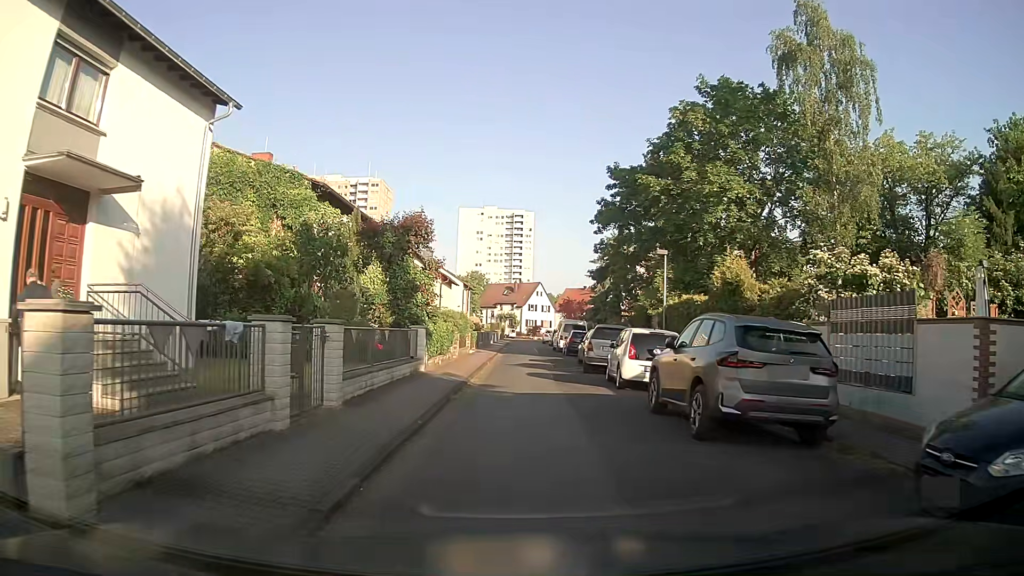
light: Day
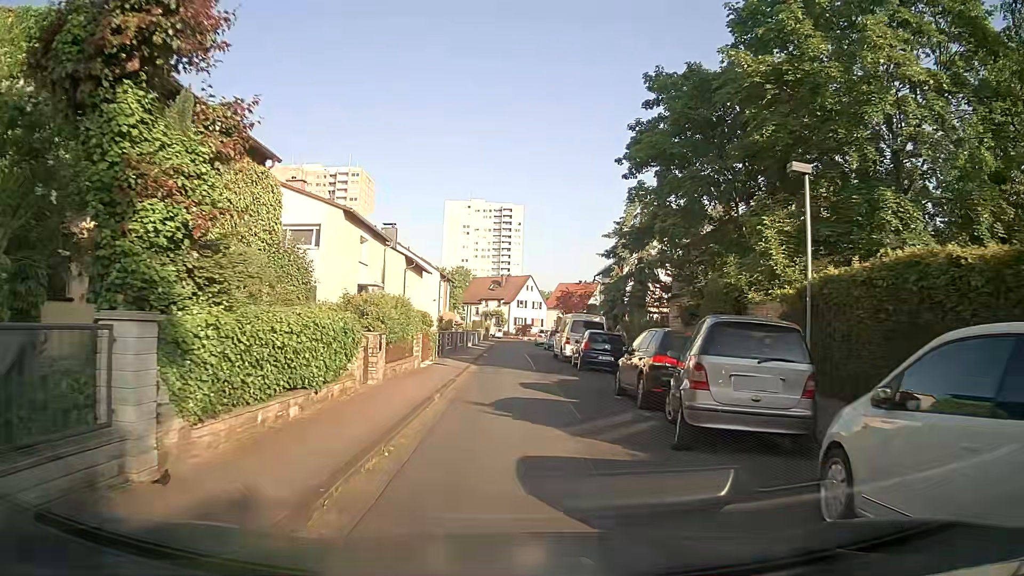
(+0.2, +14.2) m; +1°
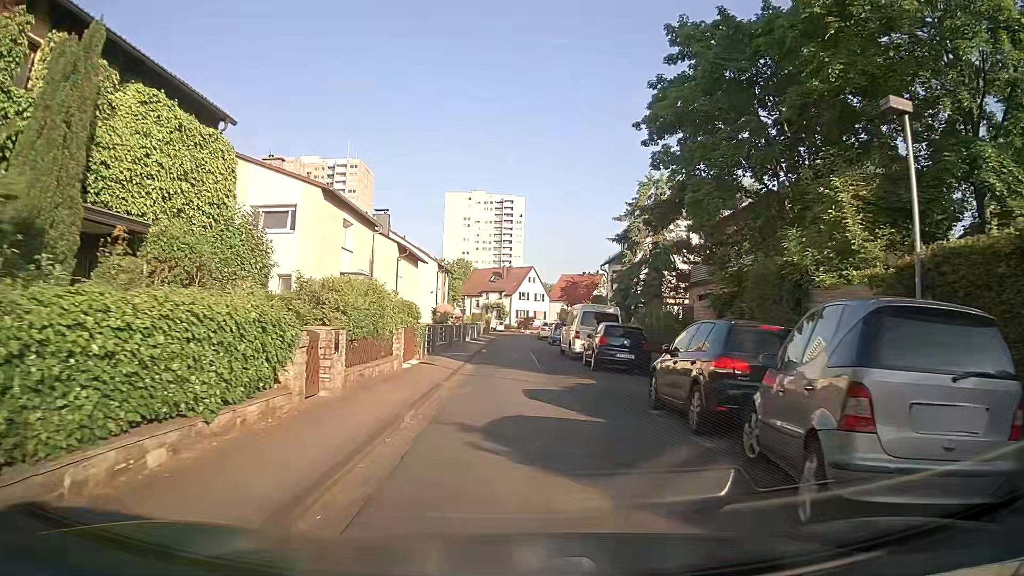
(0.0, +3.7) m; 0°
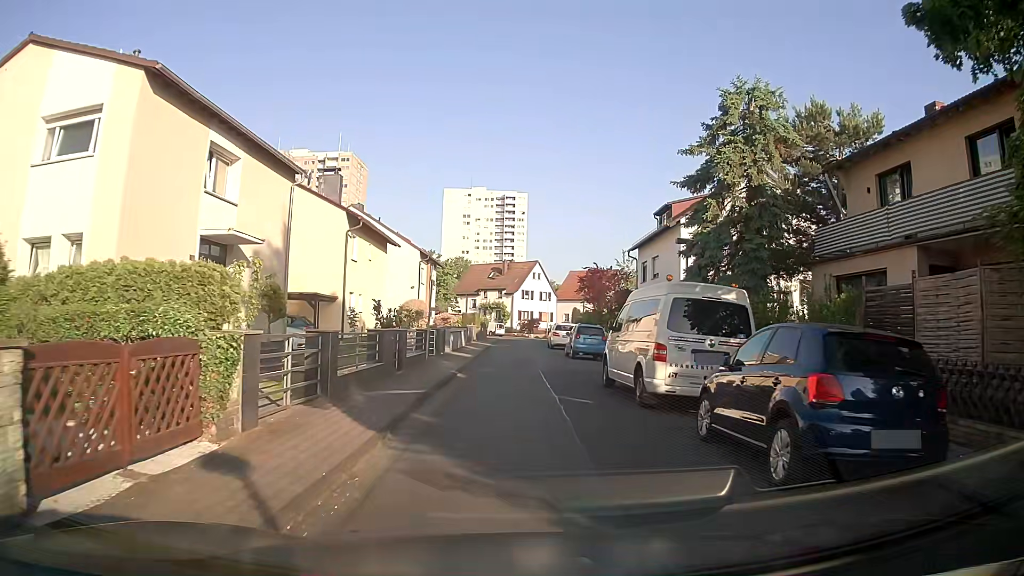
(+0.1, +14.1) m; +1°
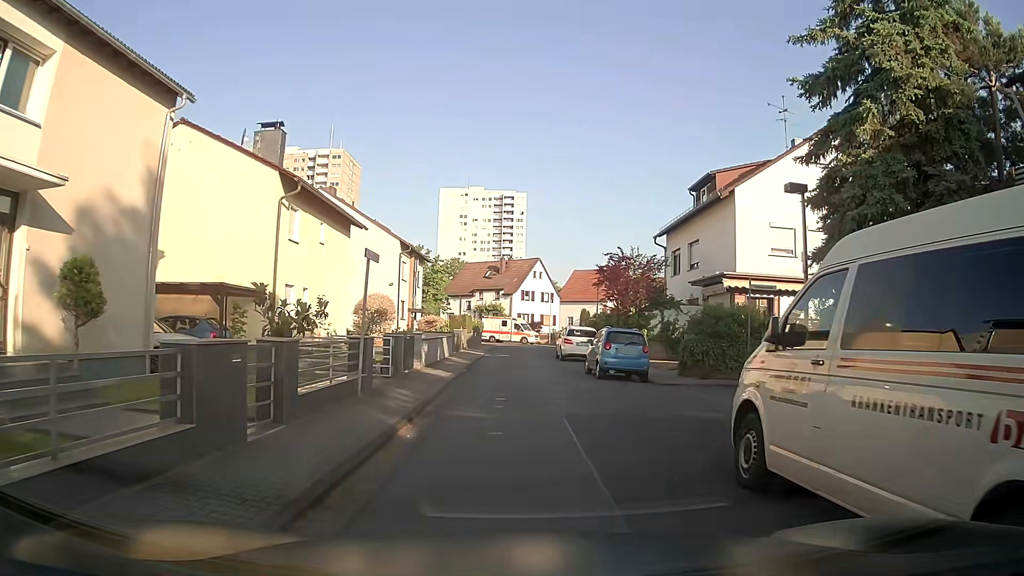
(-0.2, +9.0) m; 0°
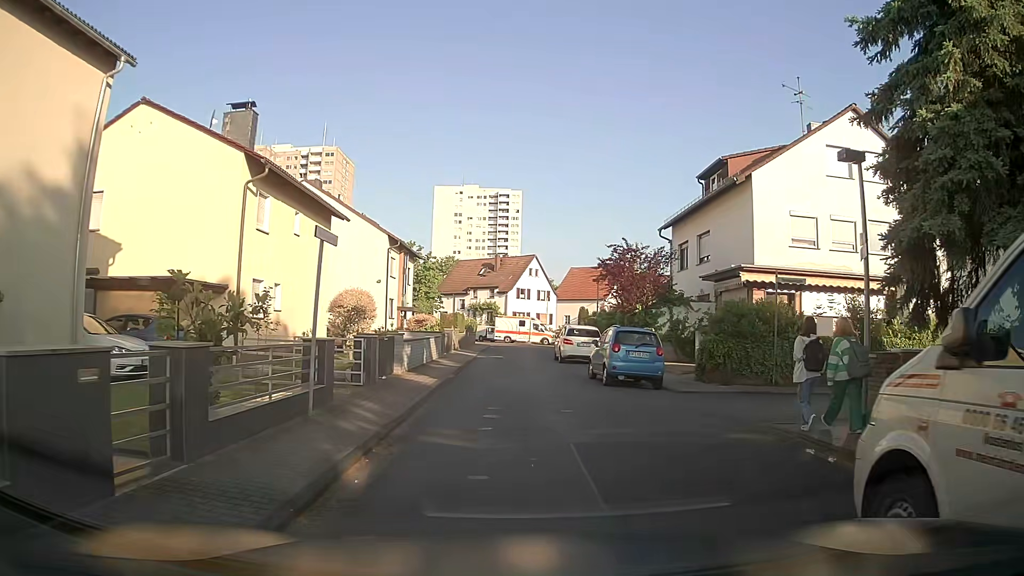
(0.0, +2.5) m; 0°
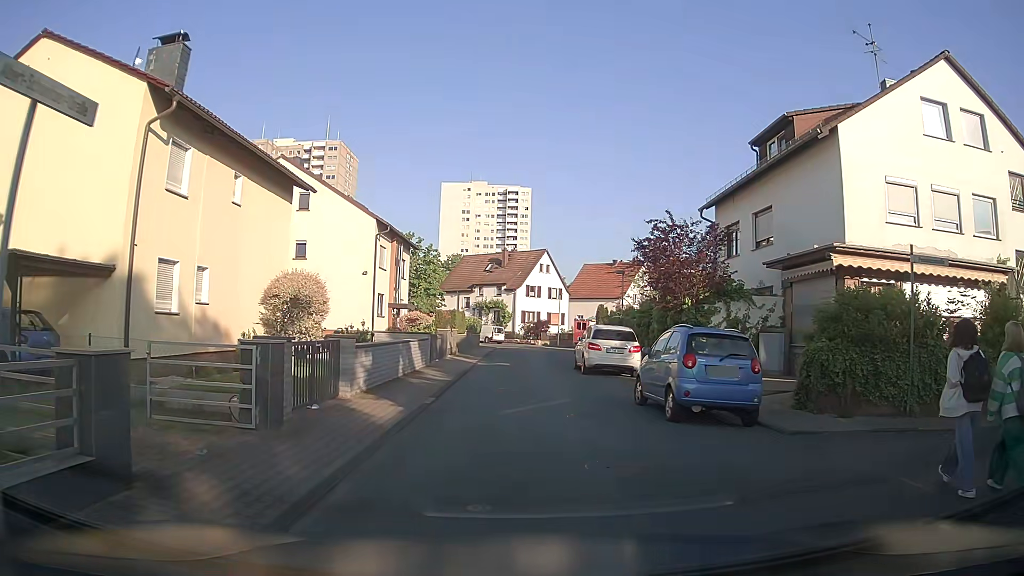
(0.0, +6.4) m; +1°
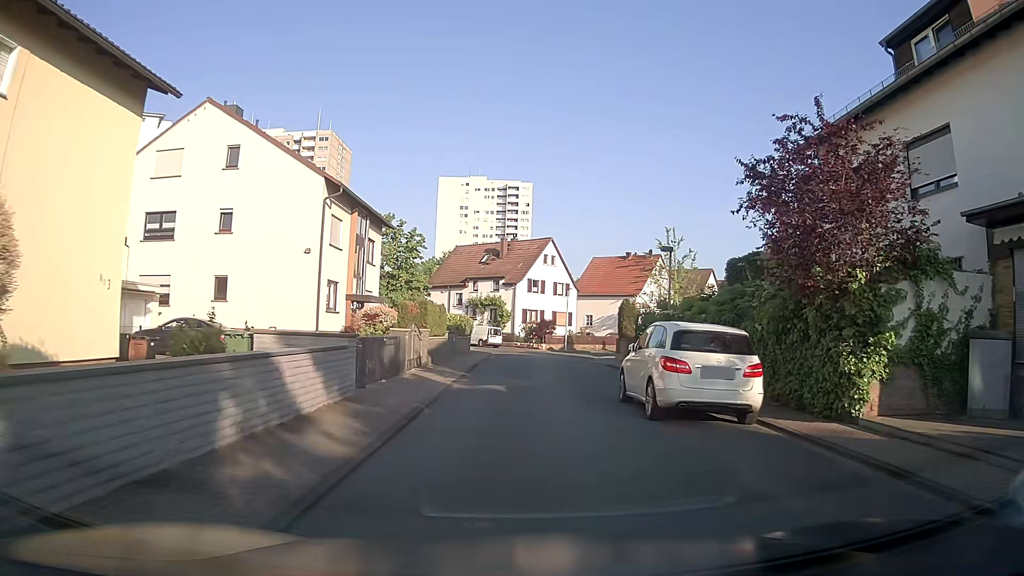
(-0.3, +10.8) m; -2°
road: residential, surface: asphalt
(0, +10) (+1, +20) (+3, +30) (+3, +40) (+1, +49) (-5, +57) (-12, +64) (-19, +71) (-26, +79) (-33, +86) m
